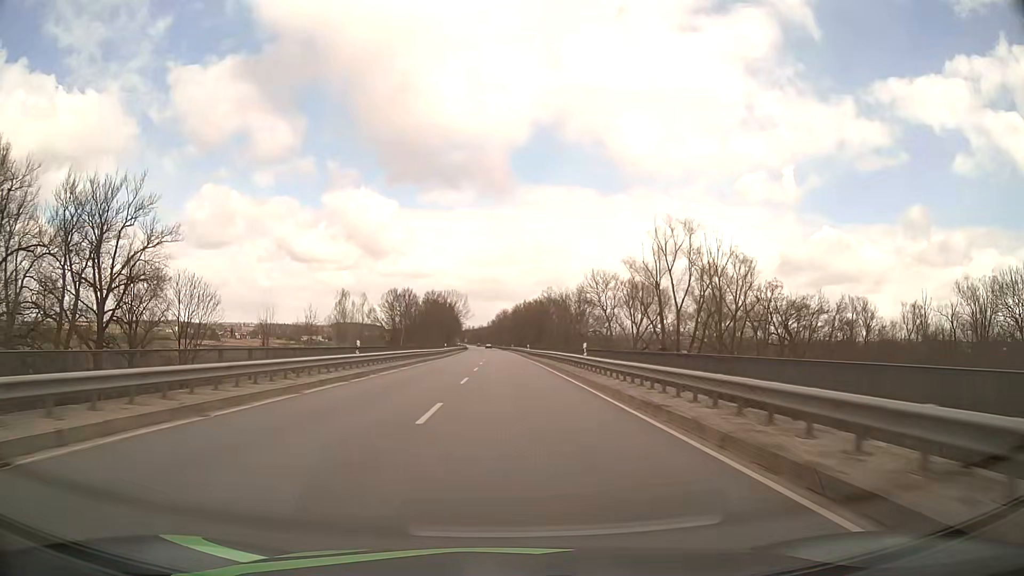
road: primary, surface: asphalt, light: Day
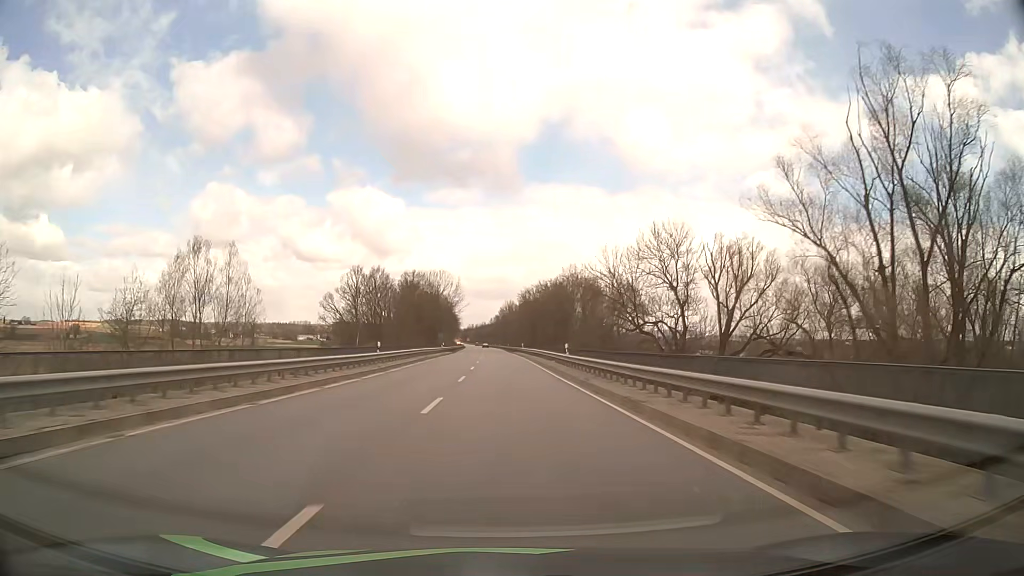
(-0.1, +45.4) m; 0°
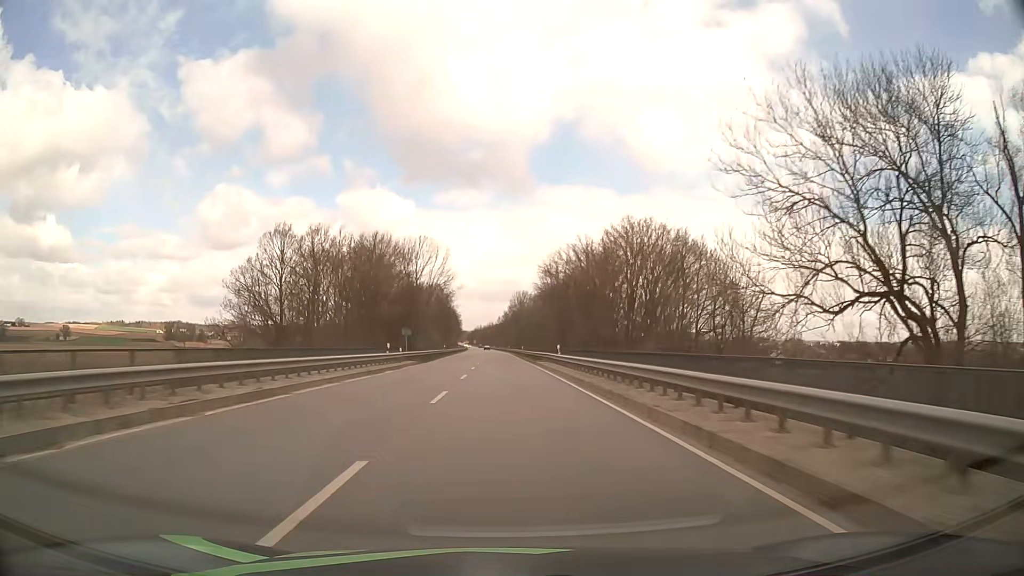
(-0.4, +45.3) m; -1°
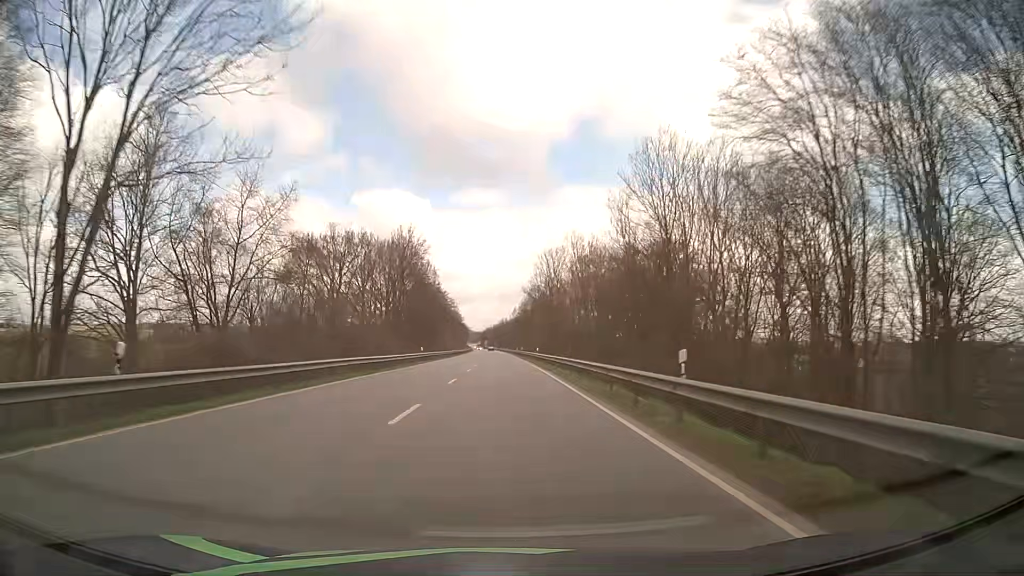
(-0.7, +75.1) m; -1°
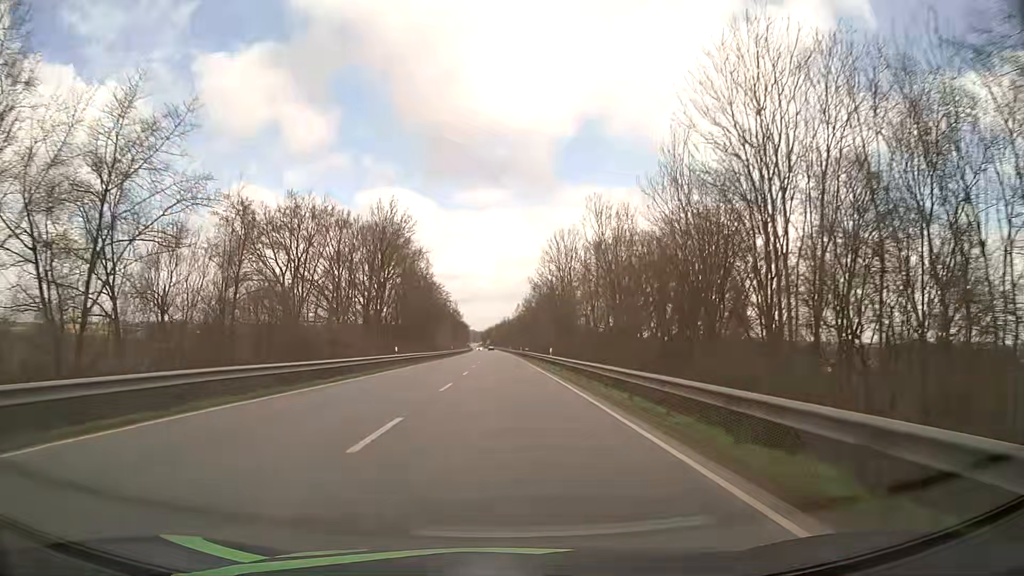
(-0.1, +15.0) m; 0°
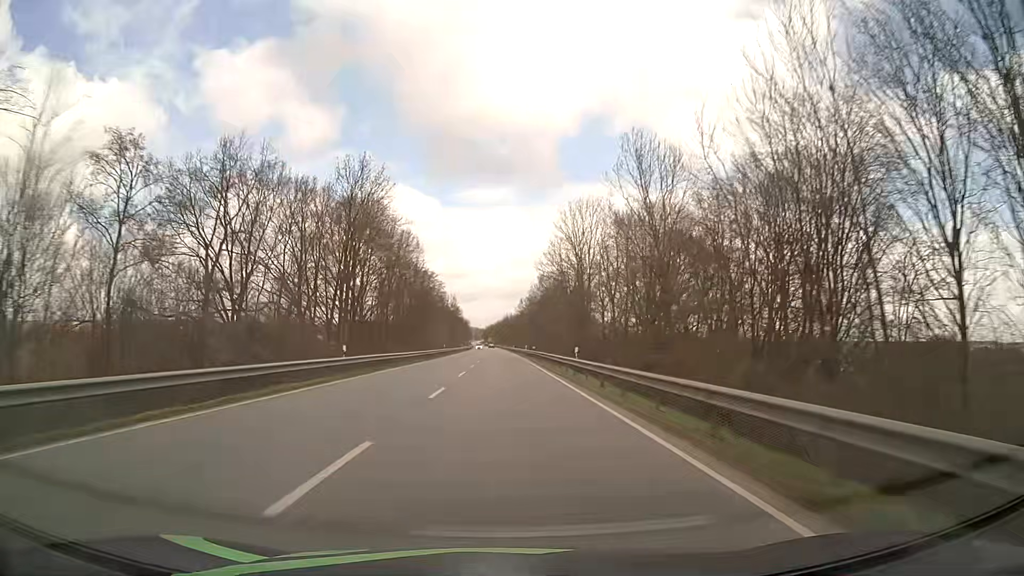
(-0.1, +15.0) m; 0°
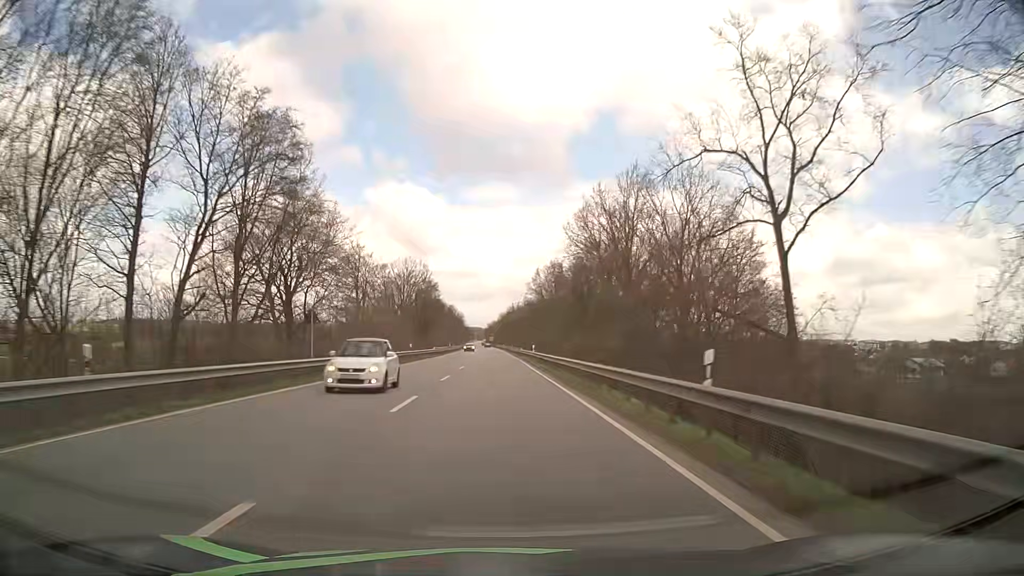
(-0.6, +74.8) m; -1°
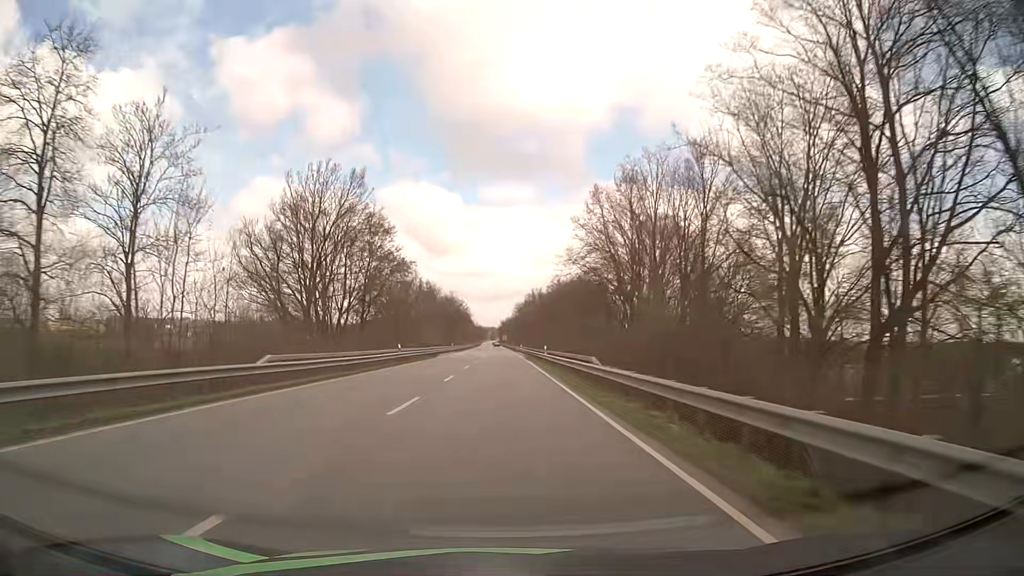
(-0.4, +59.7) m; -1°
(0, +10) (0, +20) (0, +30) (0, +40) (0, +50) (0, +60) (0, +70) (0, +80) (-1, +90) (-1, +100) m
